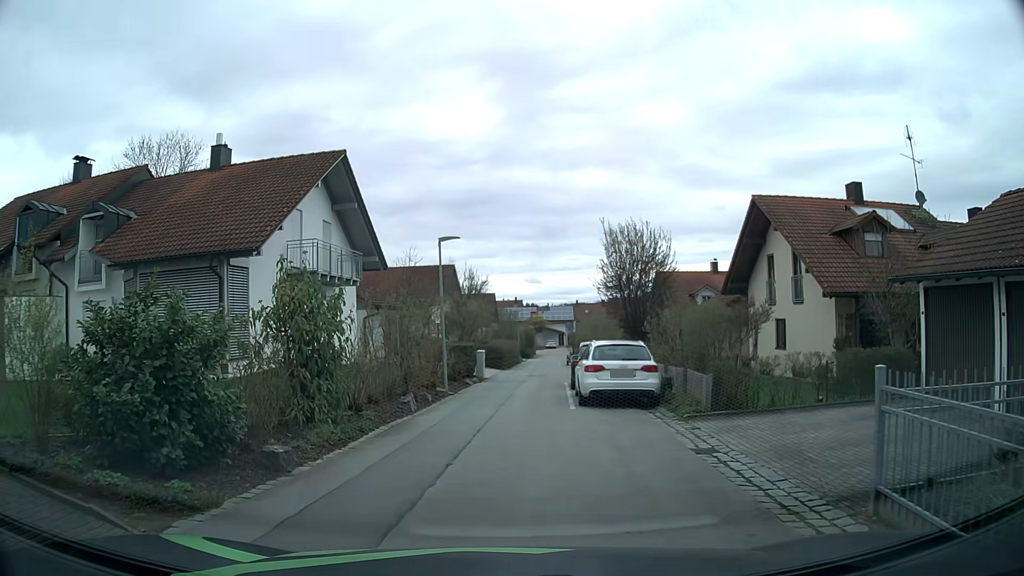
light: Day
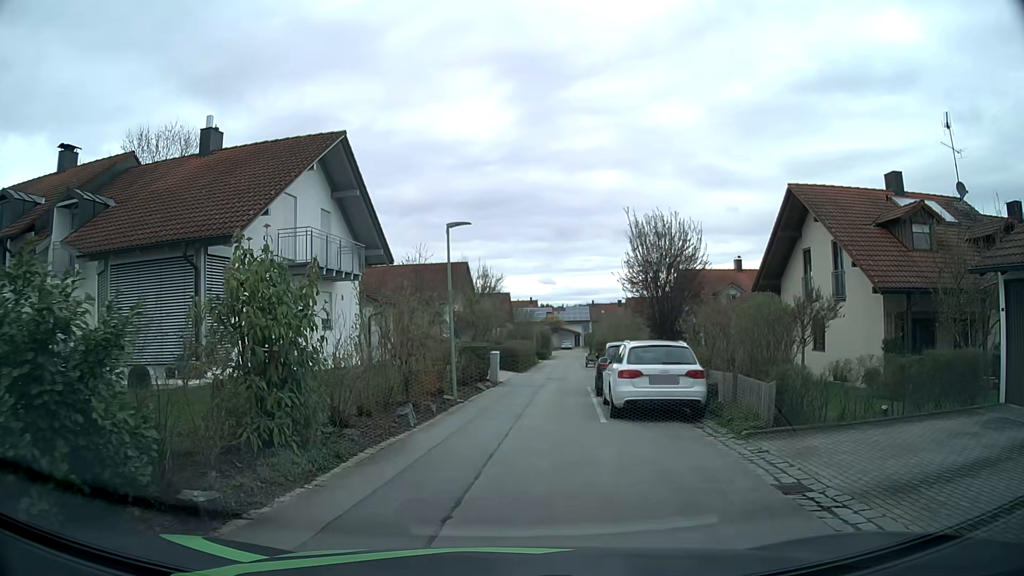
(0.0, +2.3) m; 0°
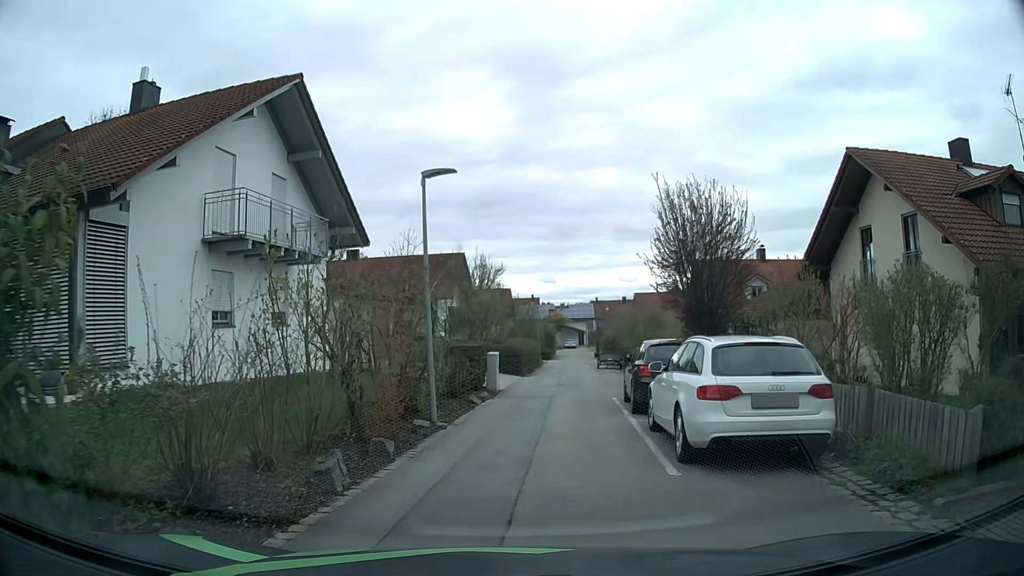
(-0.1, +5.0) m; -1°
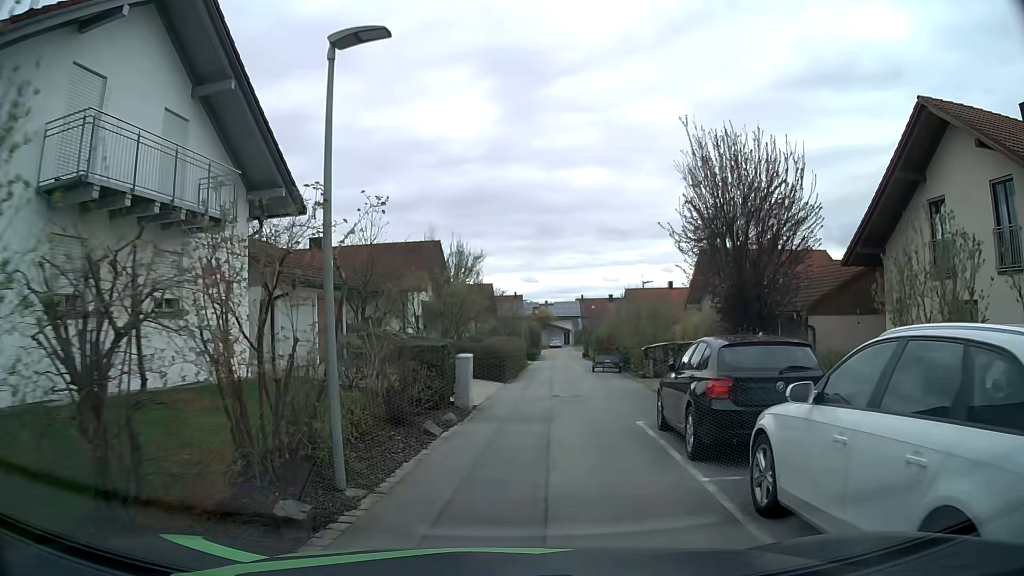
(+0.1, +5.4) m; +2°
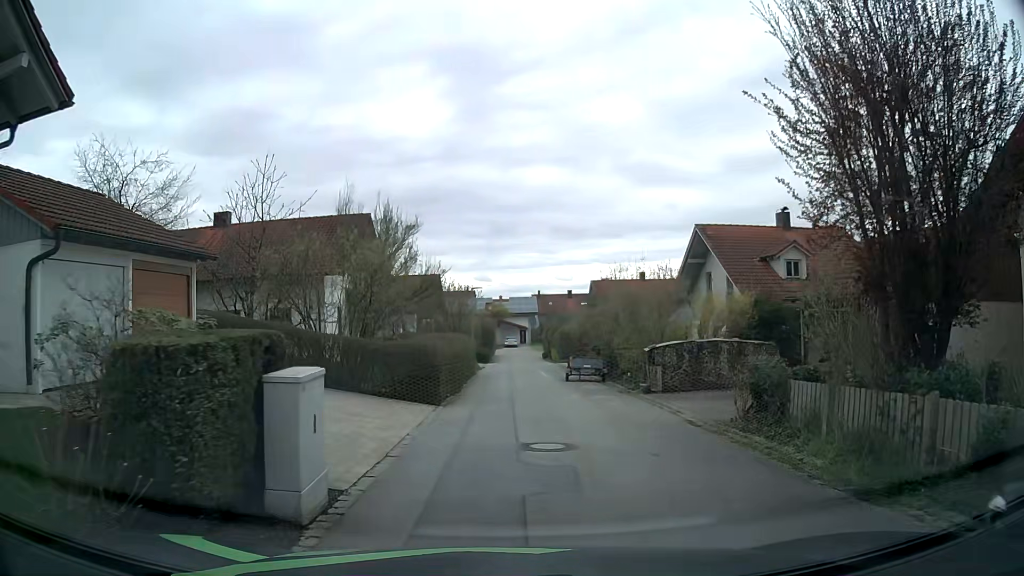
(+0.3, +8.8) m; +4°
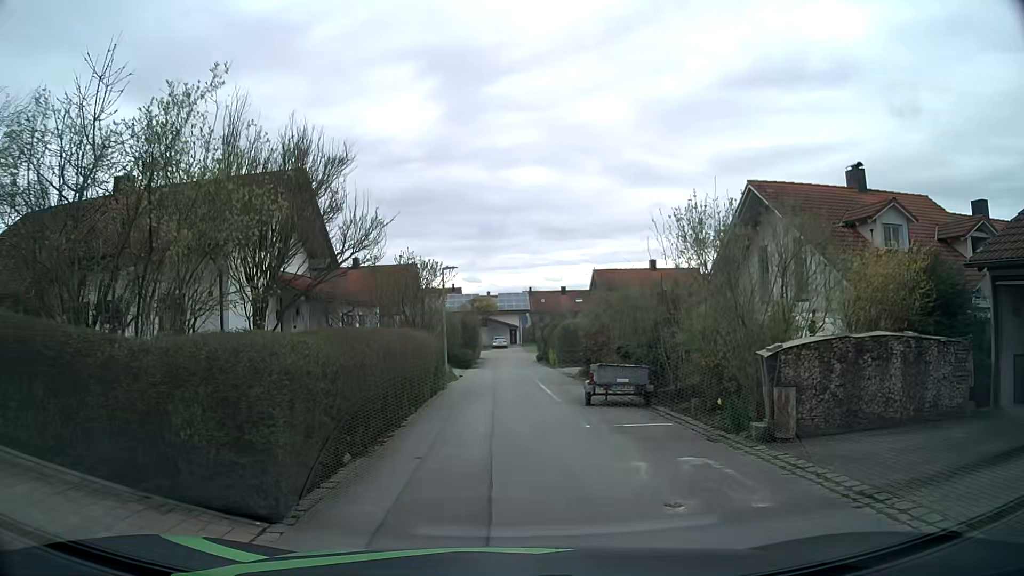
(+0.1, +9.5) m; 0°
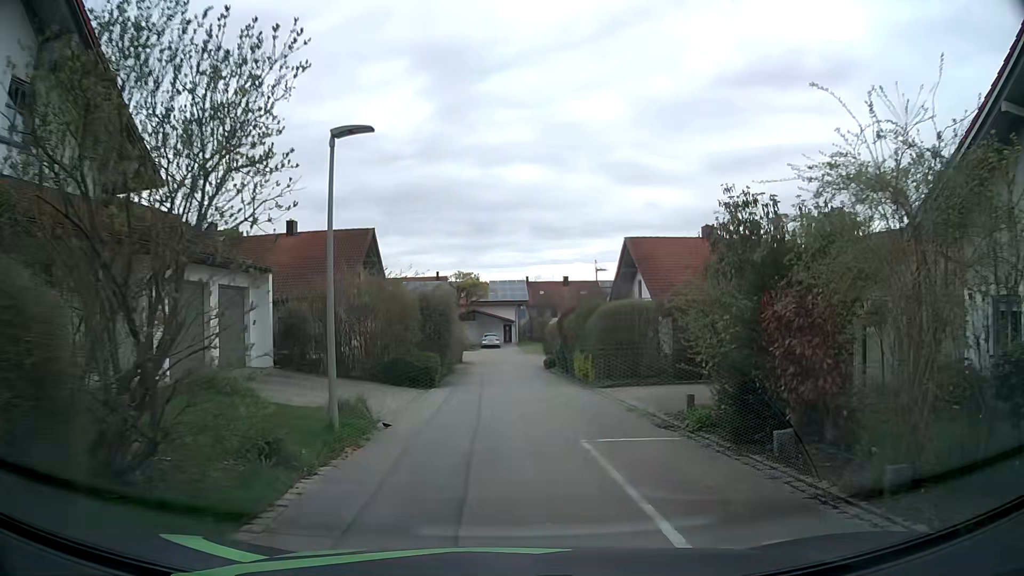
(0.0, +16.6) m; +2°
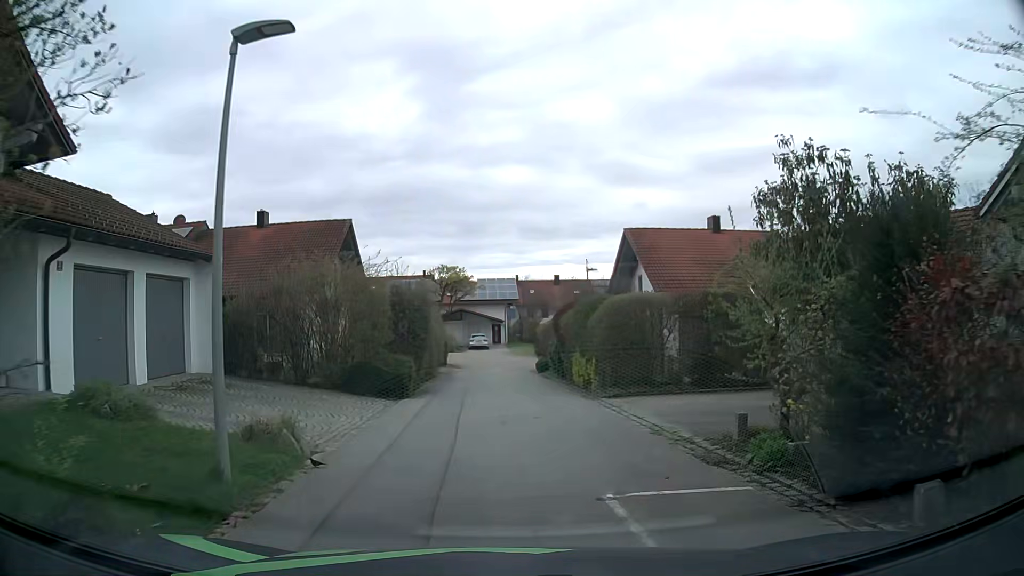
(0.0, +3.3) m; -1°
